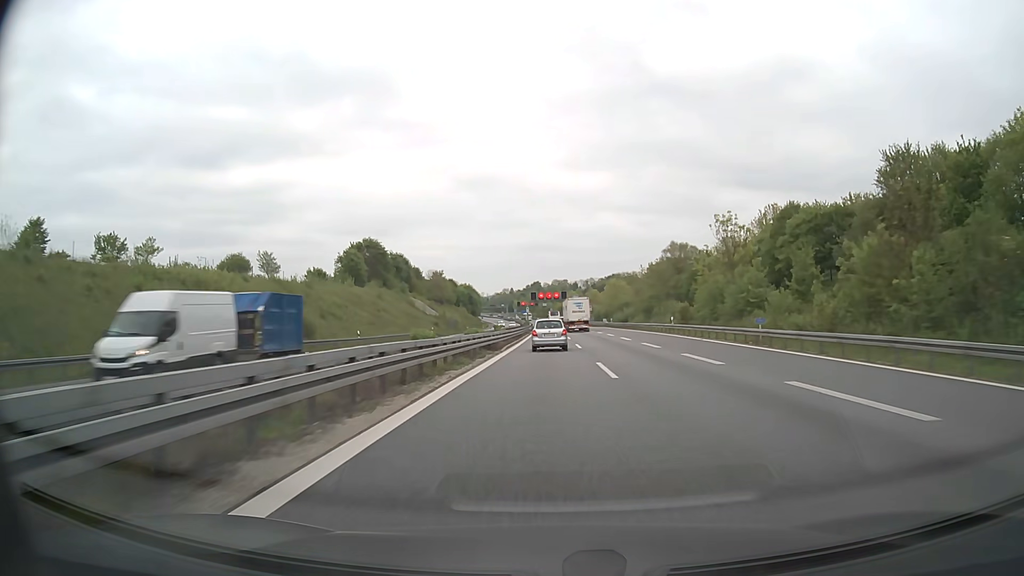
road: motorway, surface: asphalt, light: Day
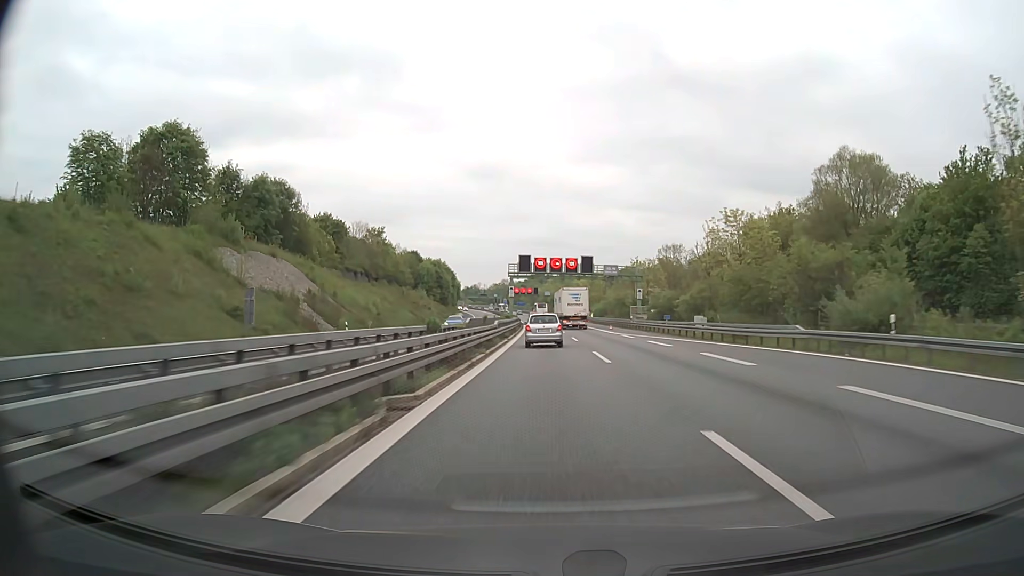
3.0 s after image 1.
(-0.3, +86.1) m; 0°
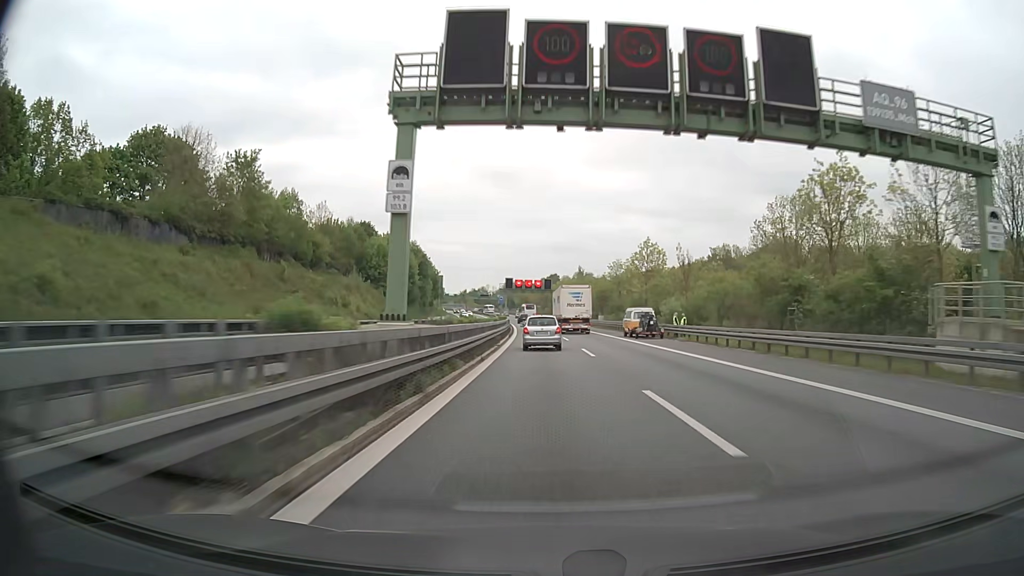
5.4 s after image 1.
(-0.7, +67.0) m; -1°
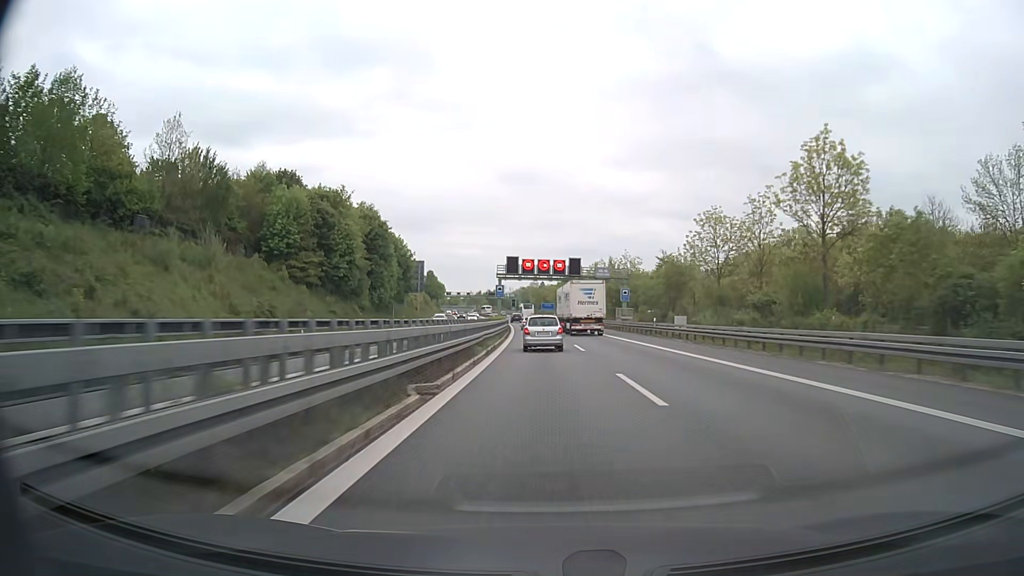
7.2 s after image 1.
(-0.7, +50.0) m; -2°
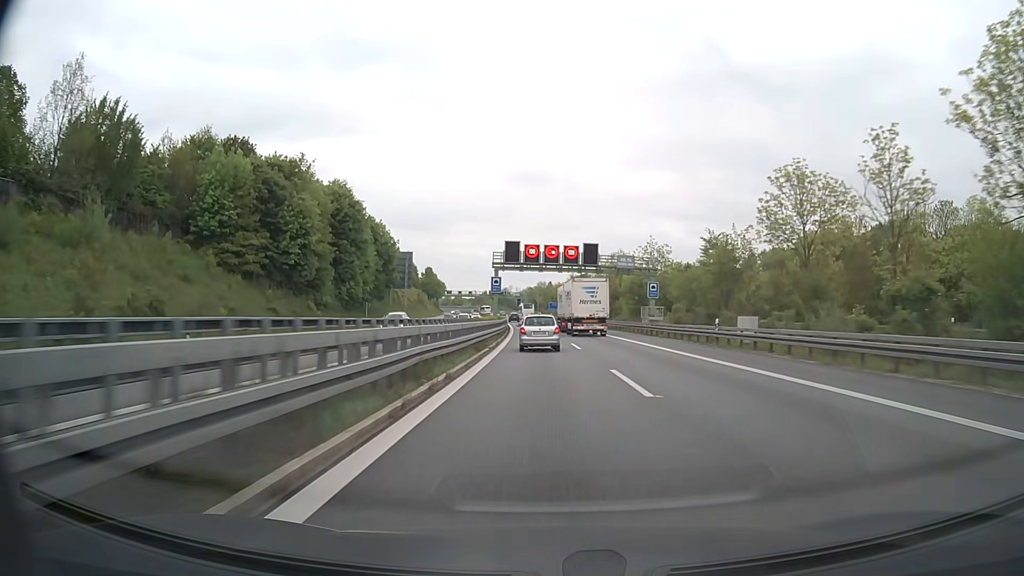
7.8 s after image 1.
(-0.1, +16.8) m; -1°
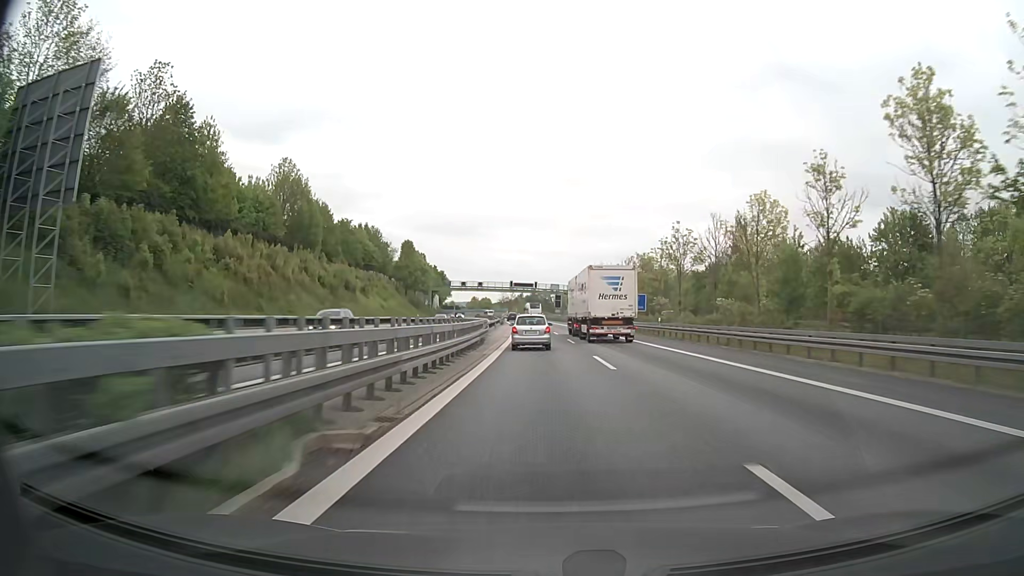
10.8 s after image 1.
(-2.6, +83.3) m; -4°
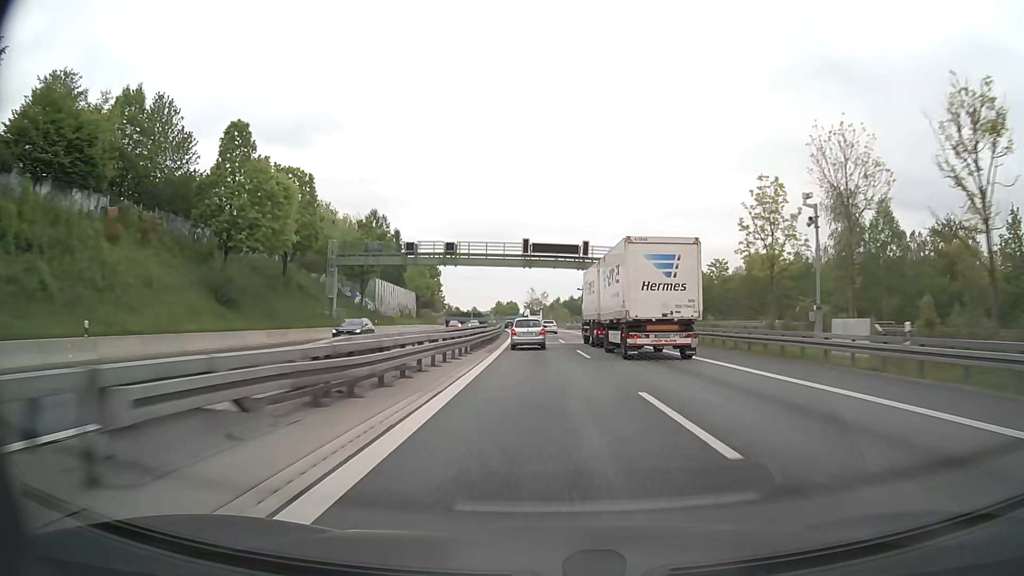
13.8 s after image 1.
(-2.3, +83.3) m; -3°
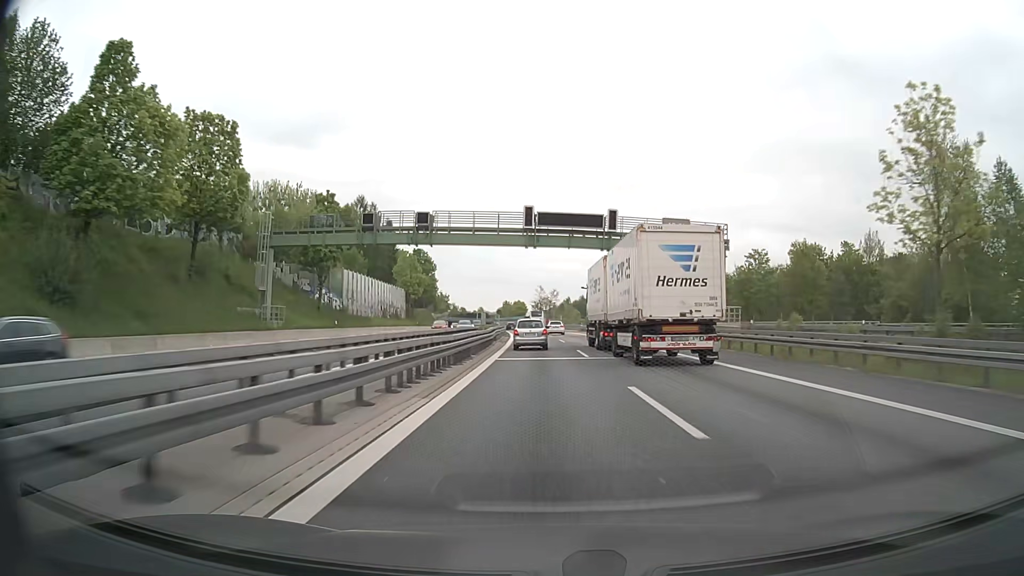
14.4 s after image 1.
(-0.1, +16.8) m; -1°
(0, +10) (0, +20) (0, +30) (-1, +40) (-1, +50) (-1, +60) (-2, +70) (-3, +80) (-3, +90) (-4, +100) m
